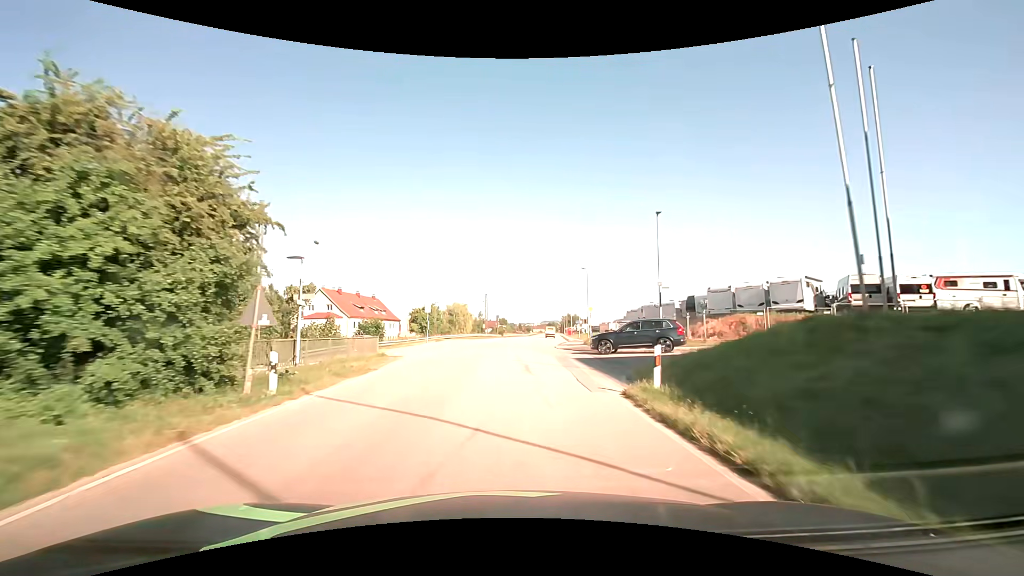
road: unclassified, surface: asphalt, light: Day
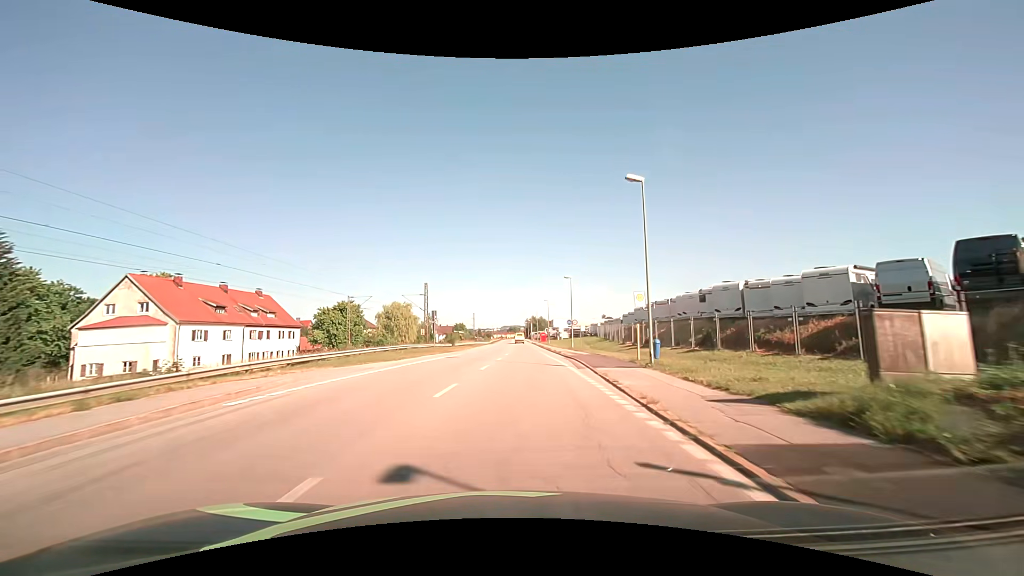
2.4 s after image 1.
(+1.1, +34.6) m; +4°
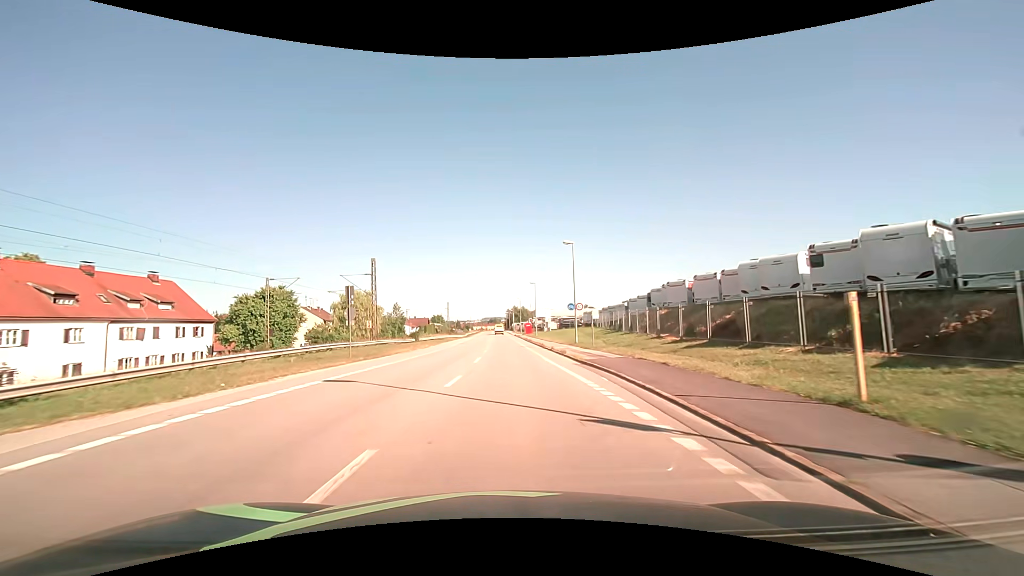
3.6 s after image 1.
(+0.5, +17.3) m; +3°
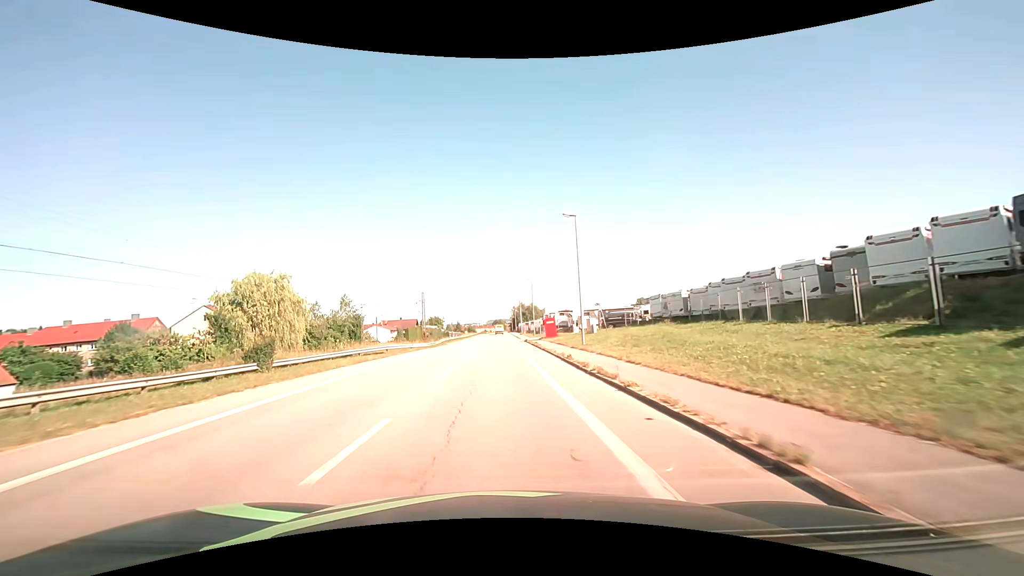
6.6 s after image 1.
(+0.1, +43.7) m; -1°
